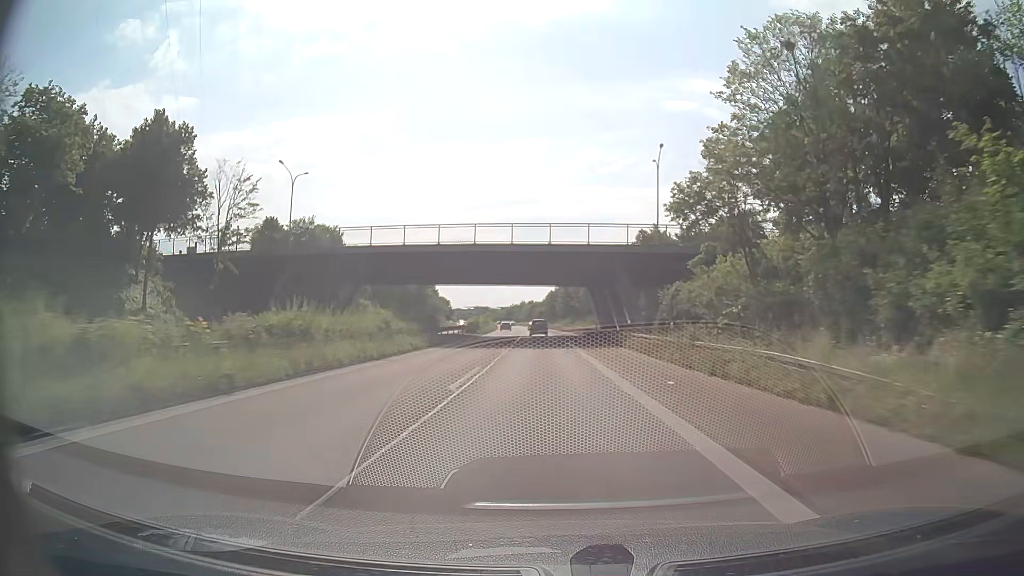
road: trunk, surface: asphalt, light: Day
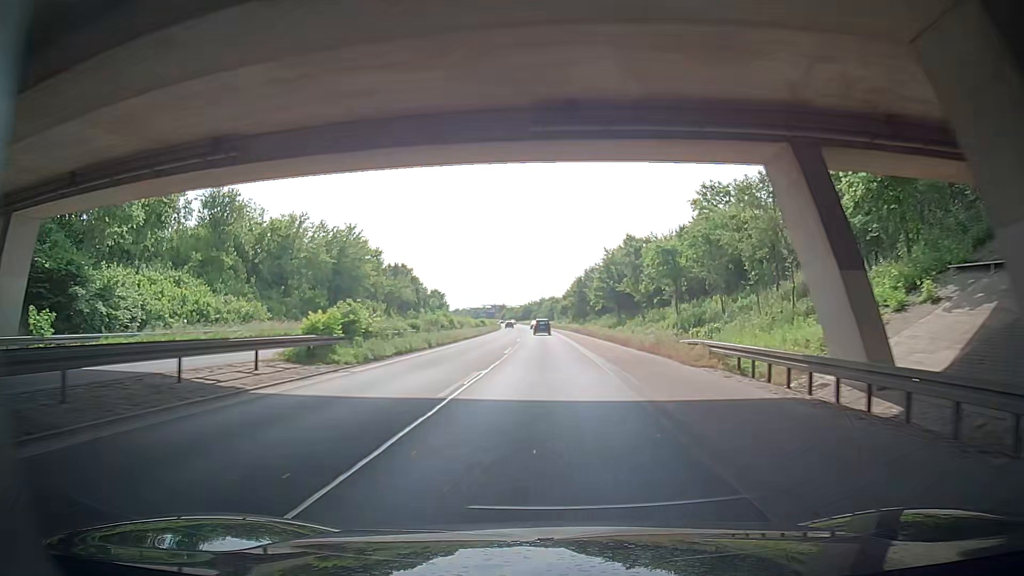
(-0.8, +55.8) m; -2°
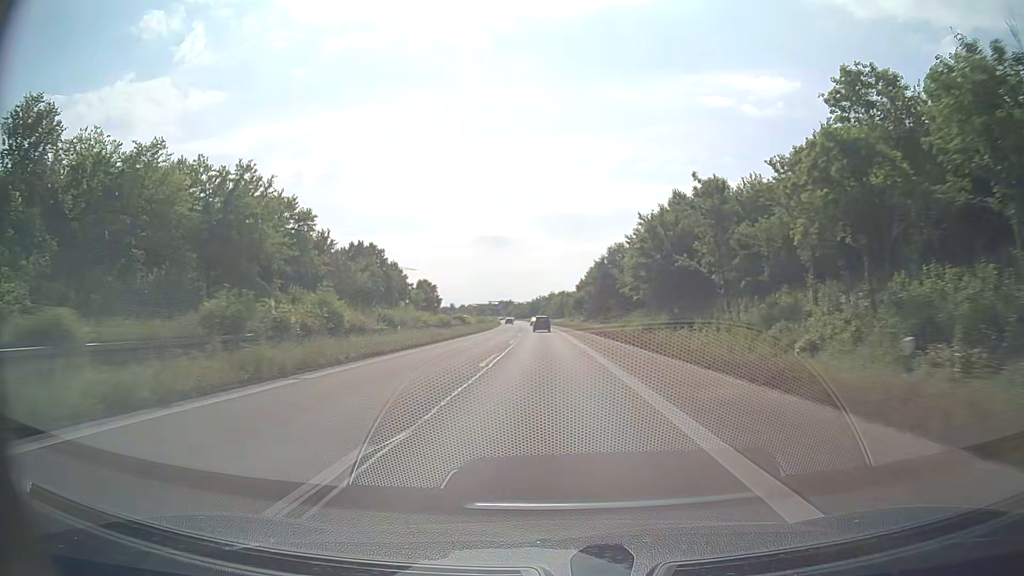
(0.0, +29.4) m; 0°
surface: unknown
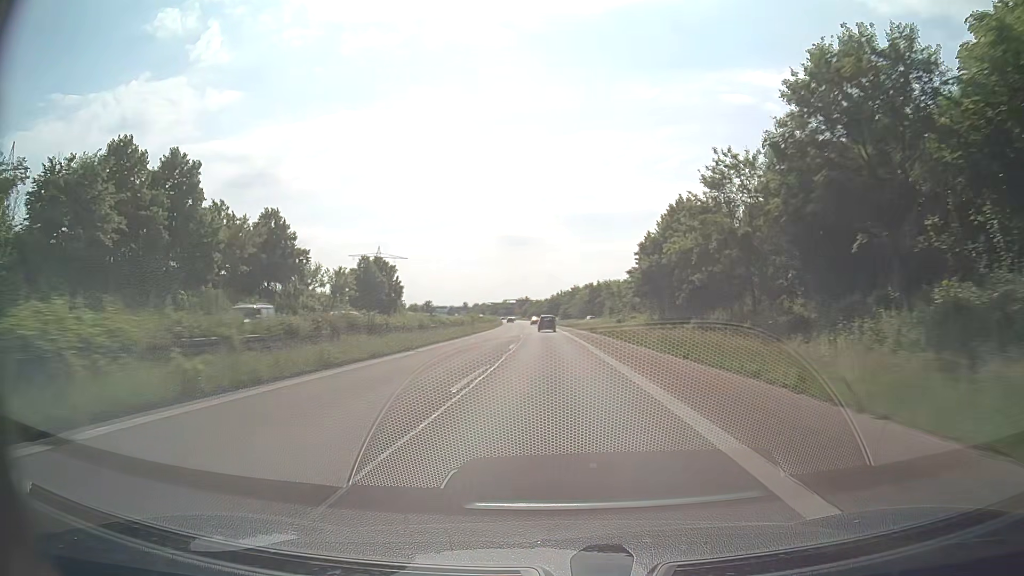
(-1.4, +60.5) m; -2°
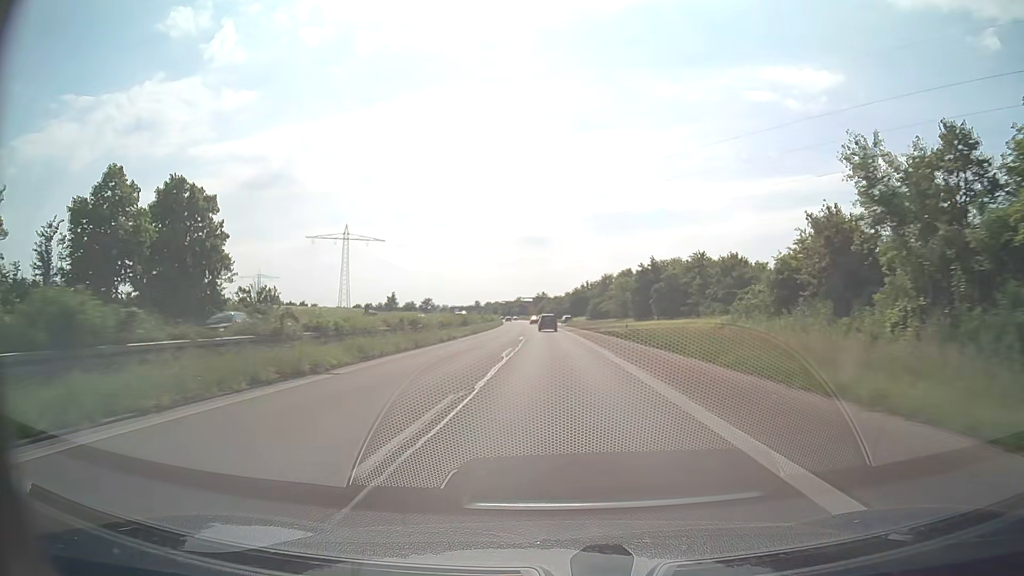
(-0.9, +60.8) m; -2°
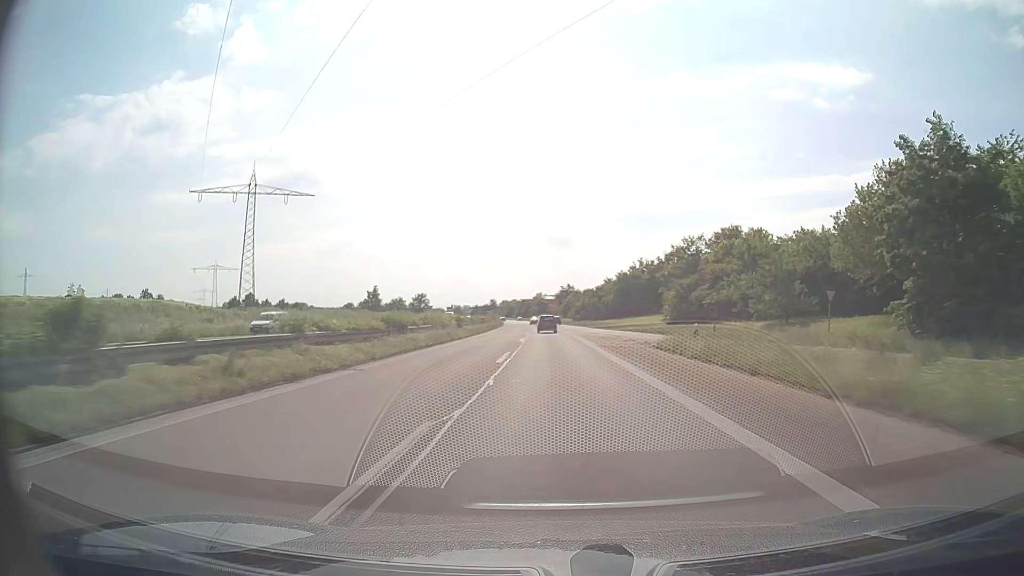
(-1.2, +74.8) m; -2°
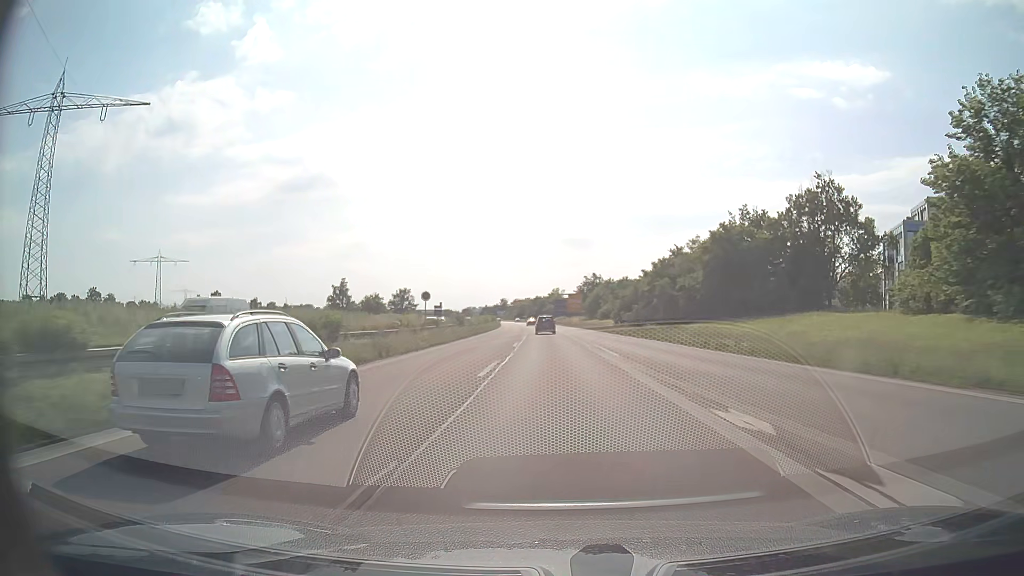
(-0.7, +58.8) m; -1°
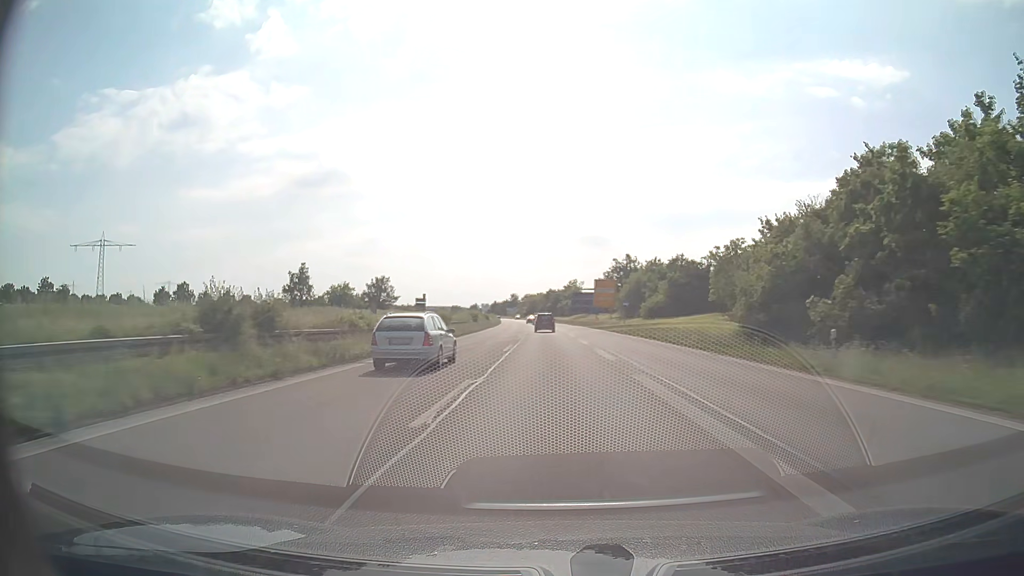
(-0.6, +43.6) m; -1°
(0, +10) (0, +20) (0, +30) (-1, +40) (-1, +50) (-1, +60) (-1, +70) (-2, +80) (-2, +90) (-3, +100) m
